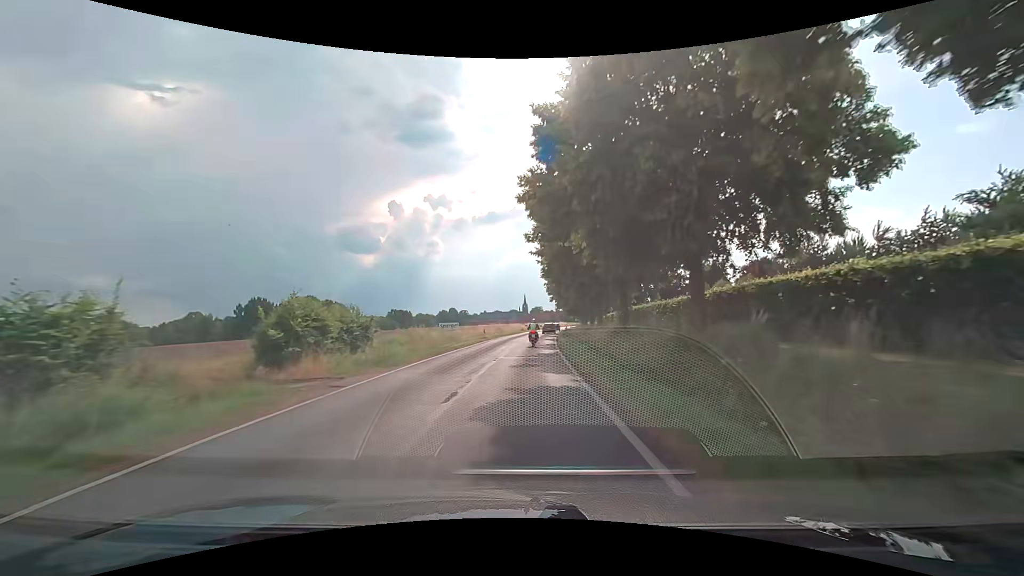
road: secondary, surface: asphalt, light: Day
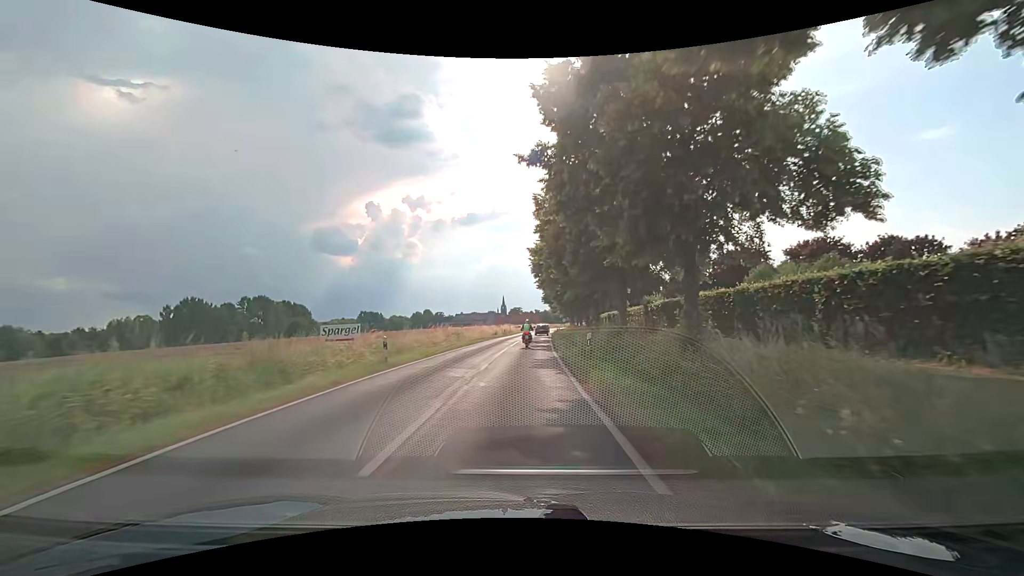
(+0.7, +26.2) m; +3°
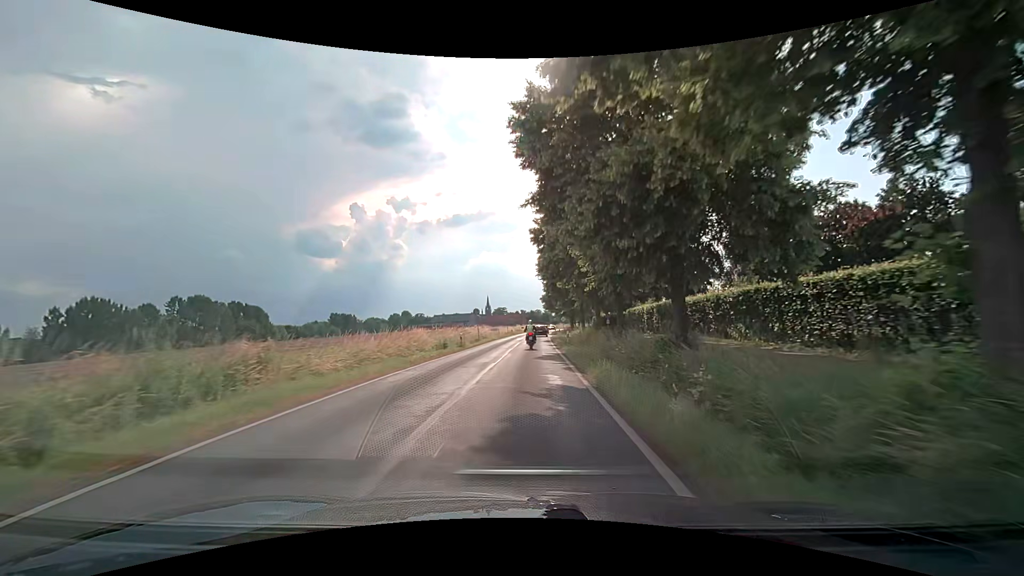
(+0.4, +34.4) m; +1°
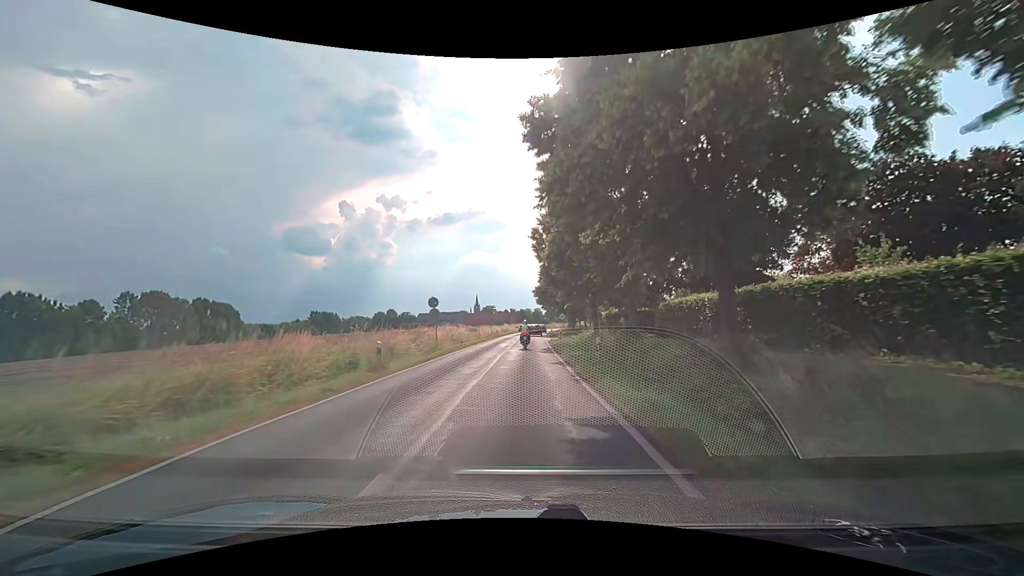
(+0.2, +17.1) m; +1°
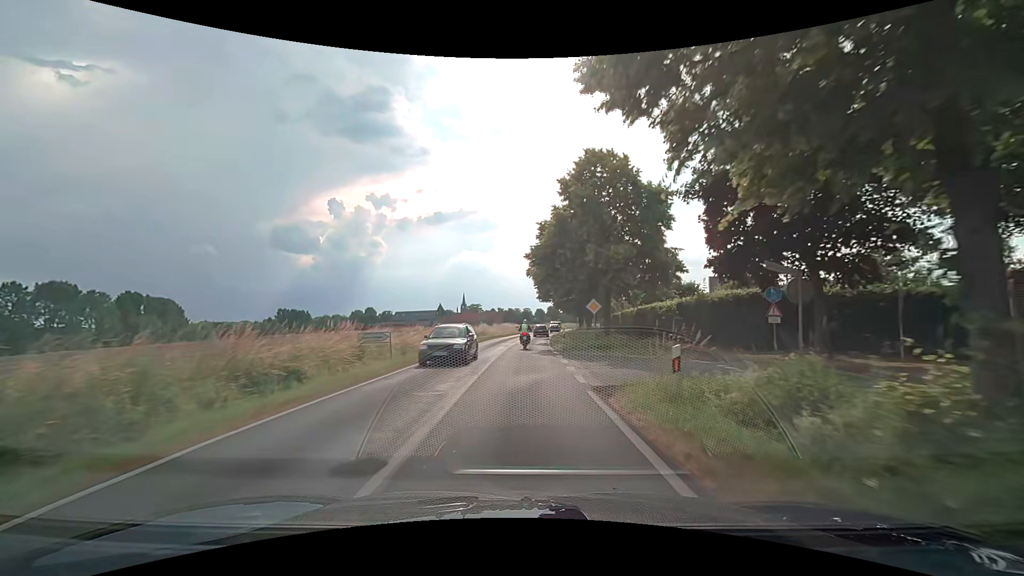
(+0.3, +34.2) m; +1°
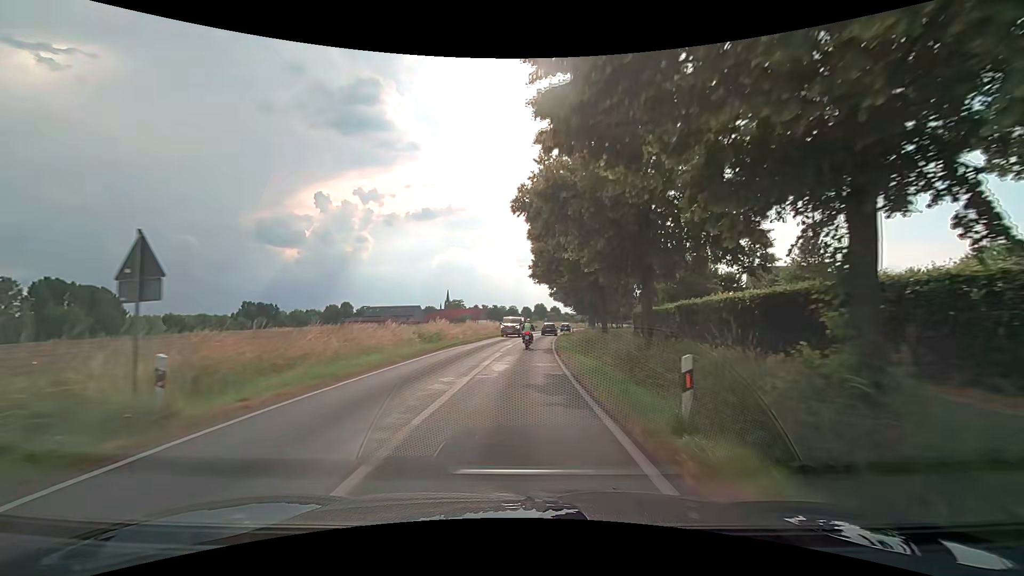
(+0.2, +25.5) m; +2°
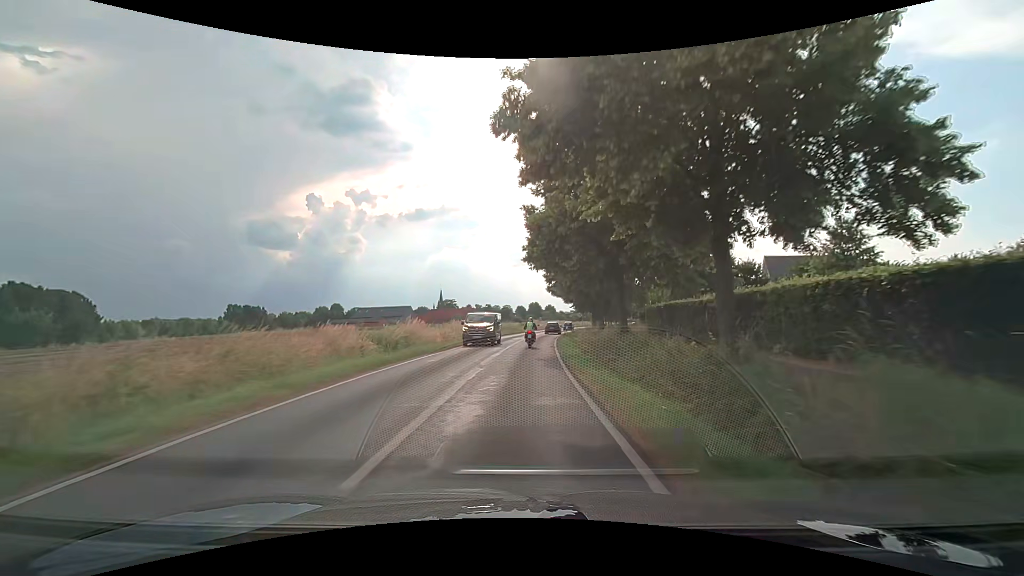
(0.0, +8.5) m; +1°
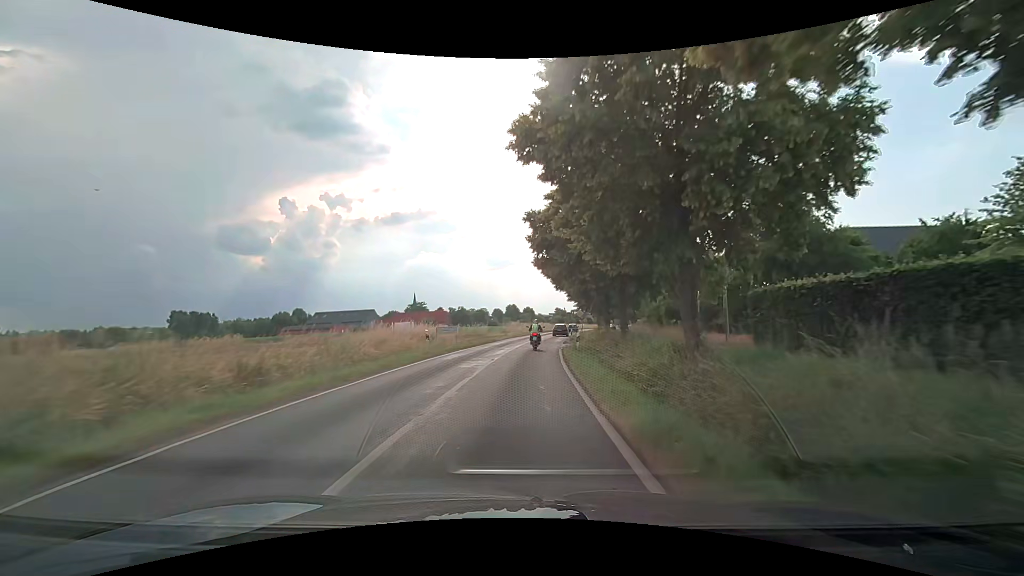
(+0.4, +25.1) m; +2°
(0, +10) (0, +20) (+1, +30) (+2, +40) (+3, +50) (+4, +60) (+6, +70) (+7, +80) (+9, +89) (+11, +99) m
